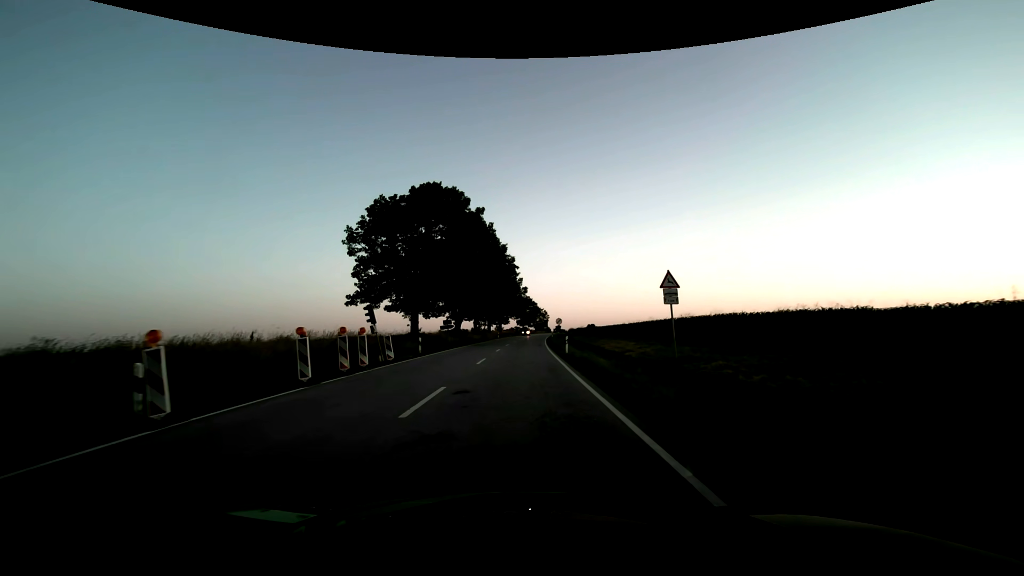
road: secondary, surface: asphalt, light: Sunrise
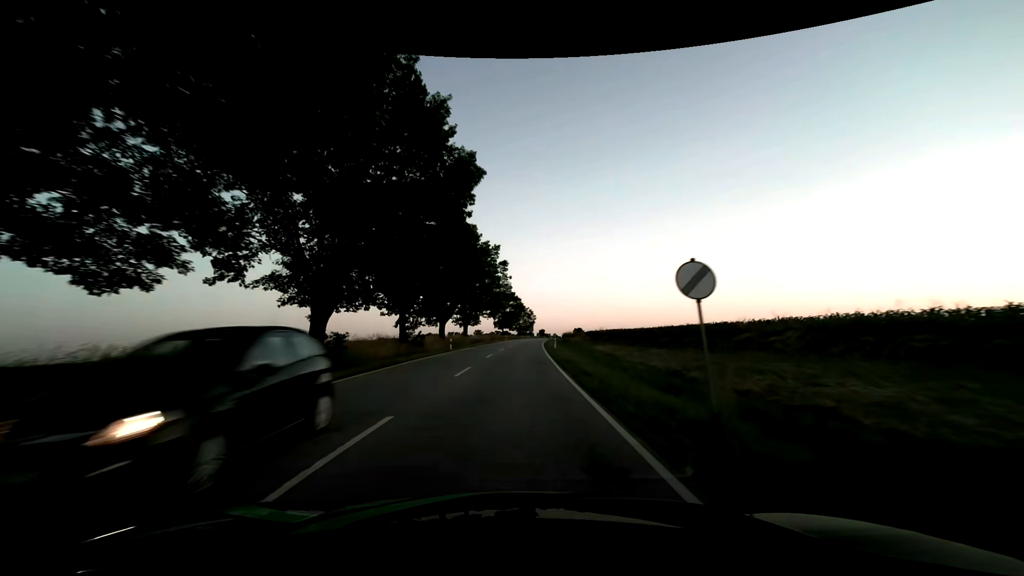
(+0.8, +40.0) m; +2°
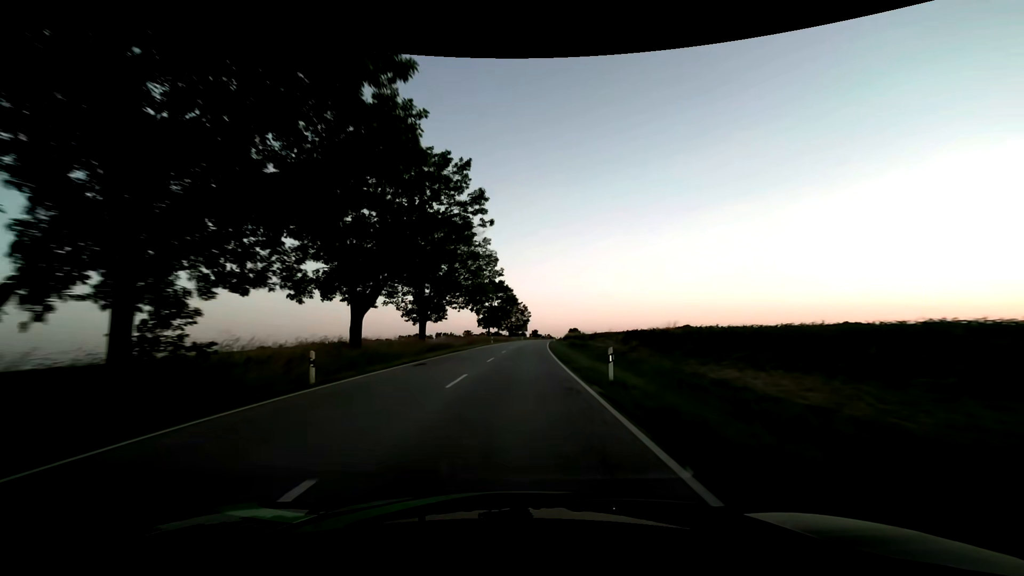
(+0.1, +27.9) m; +1°
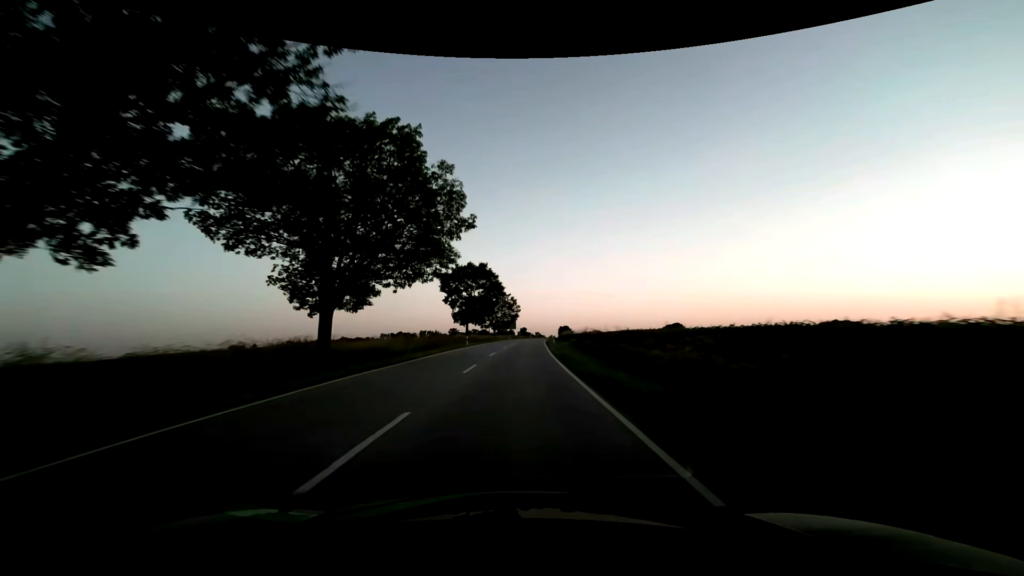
(+0.2, +20.3) m; +1°
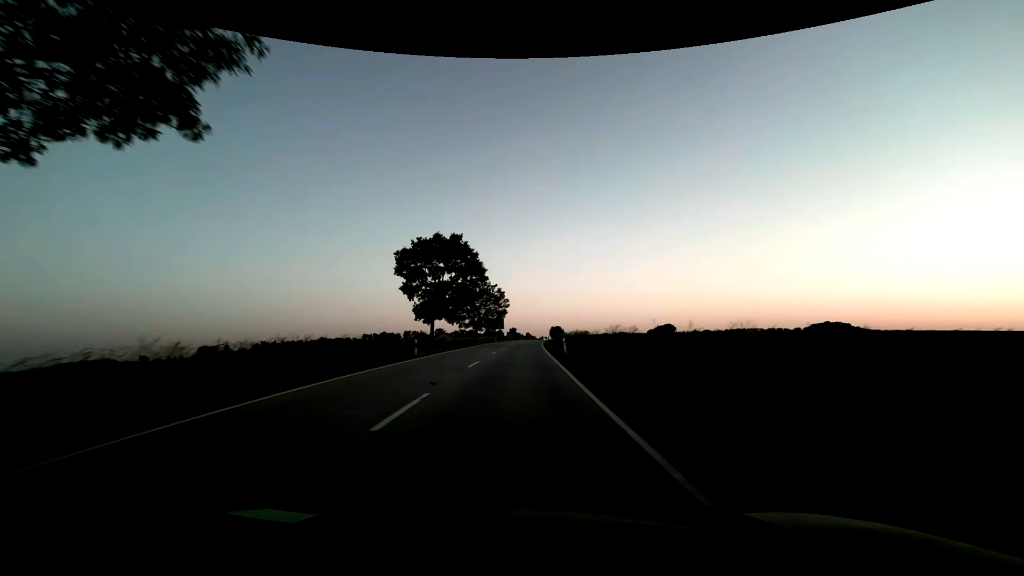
(+0.2, +21.6) m; +1°
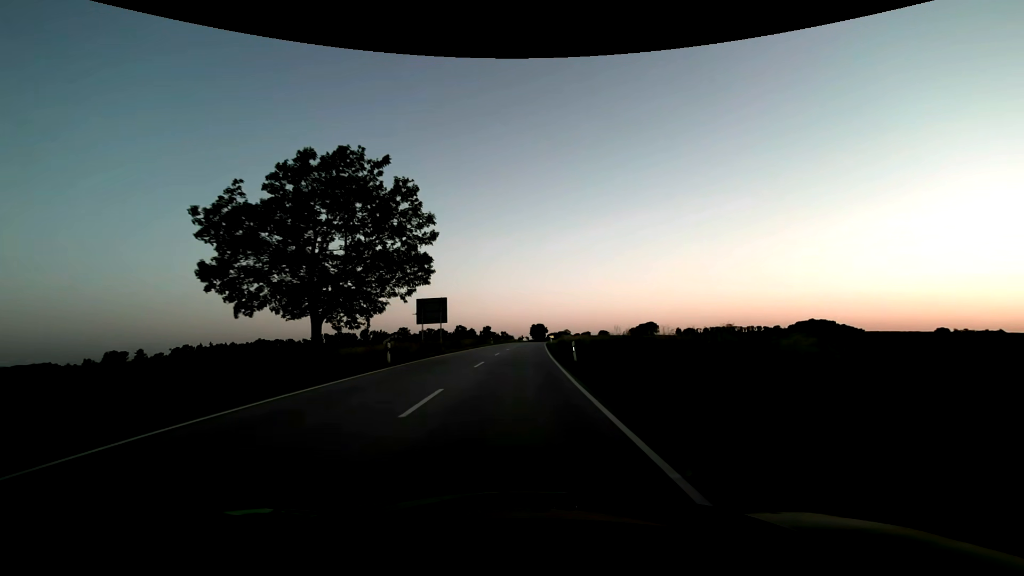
(+1.2, +59.2) m; +2°
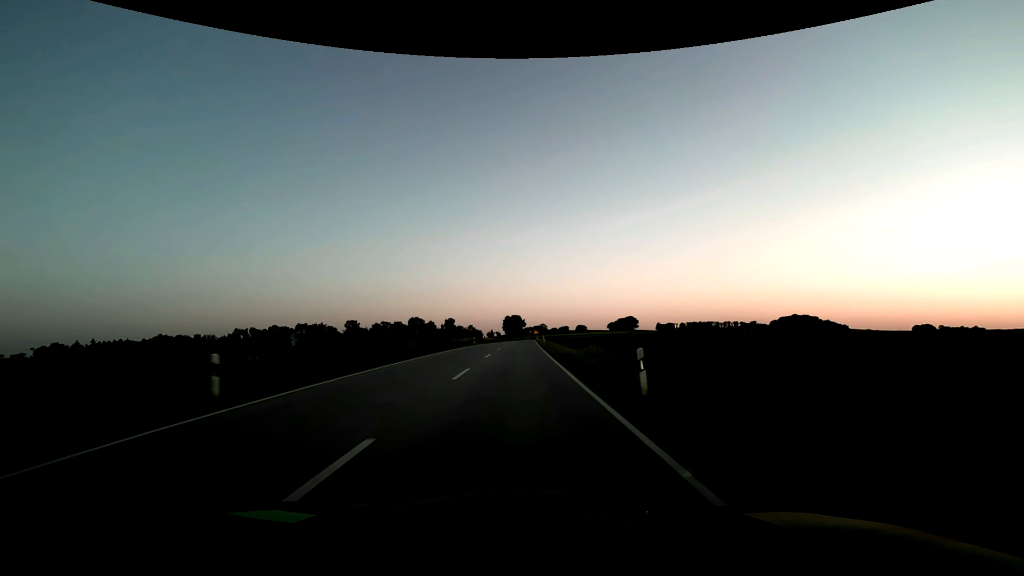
(+2.1, +66.2) m; +3°
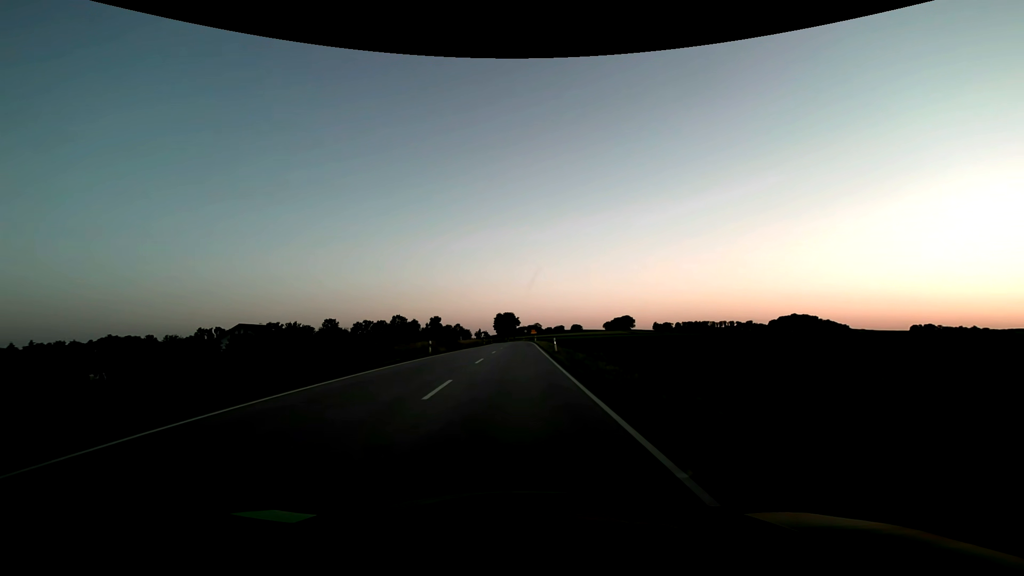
(+0.2, +28.4) m; +1°
(0, +10) (0, +20) (0, +30) (0, +40) (0, +50) (0, +60) (+1, +70) (+1, +80) (0, +90) (0, +100) m
